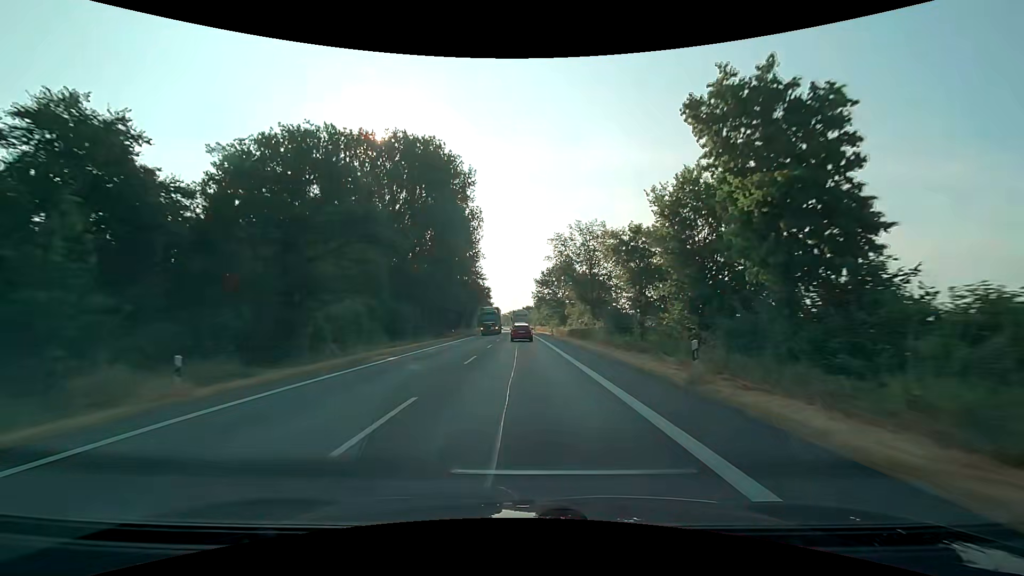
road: primary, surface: asphalt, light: Day
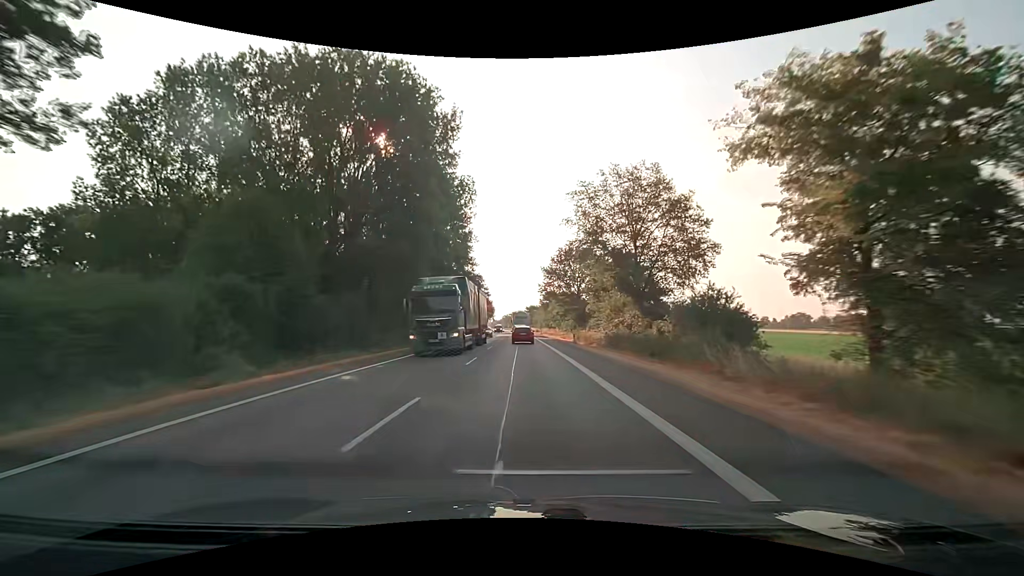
(-0.1, +23.8) m; -1°
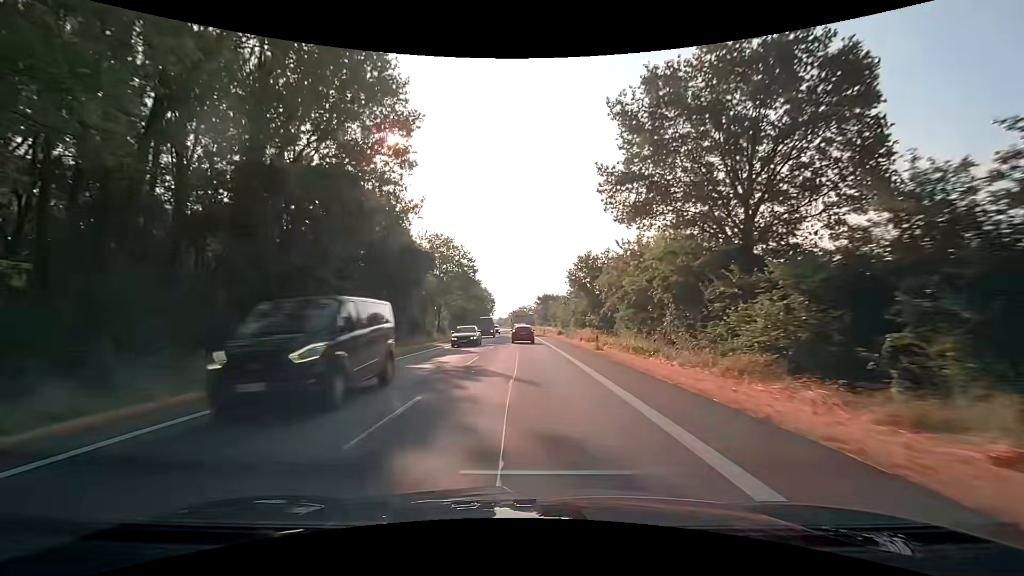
(-0.3, +60.2) m; -1°
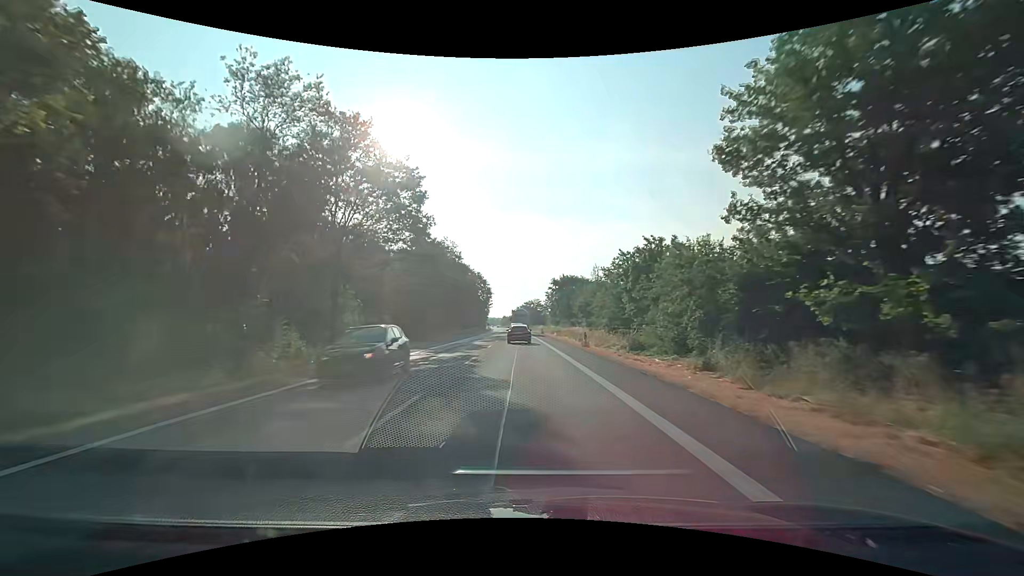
(-0.2, +47.9) m; -1°
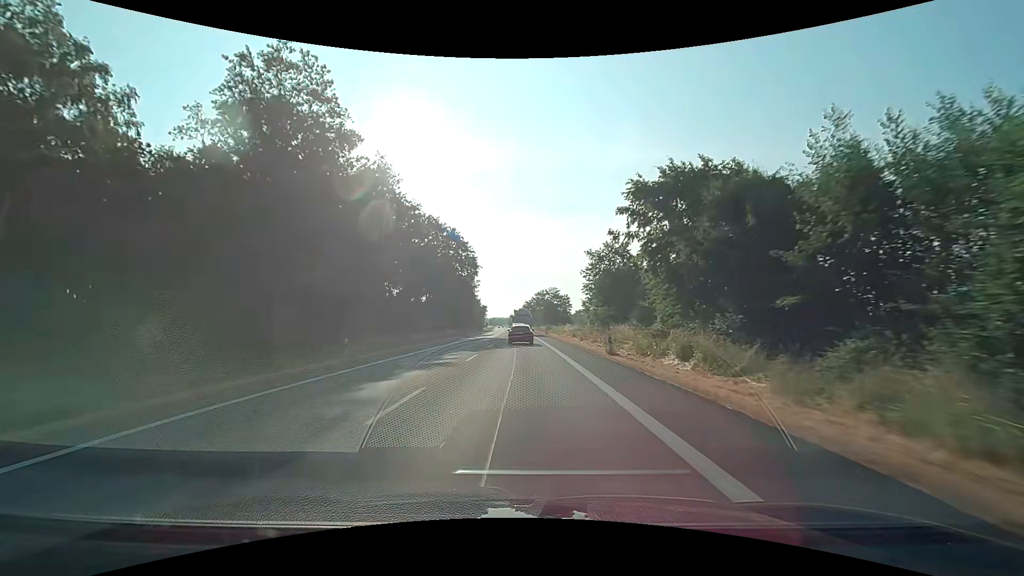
(-0.5, +59.0) m; -1°
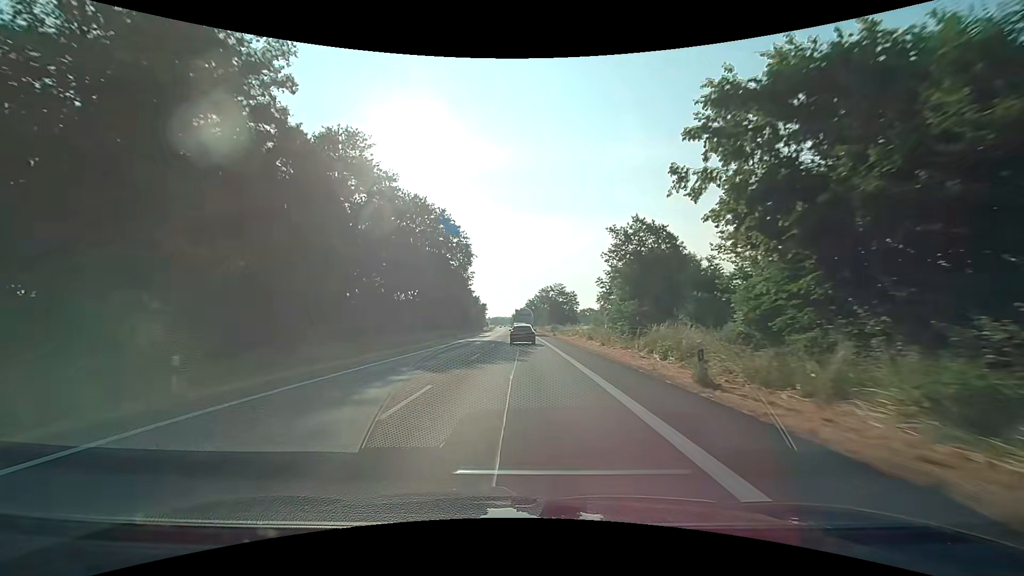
(0.0, +11.6) m; 0°
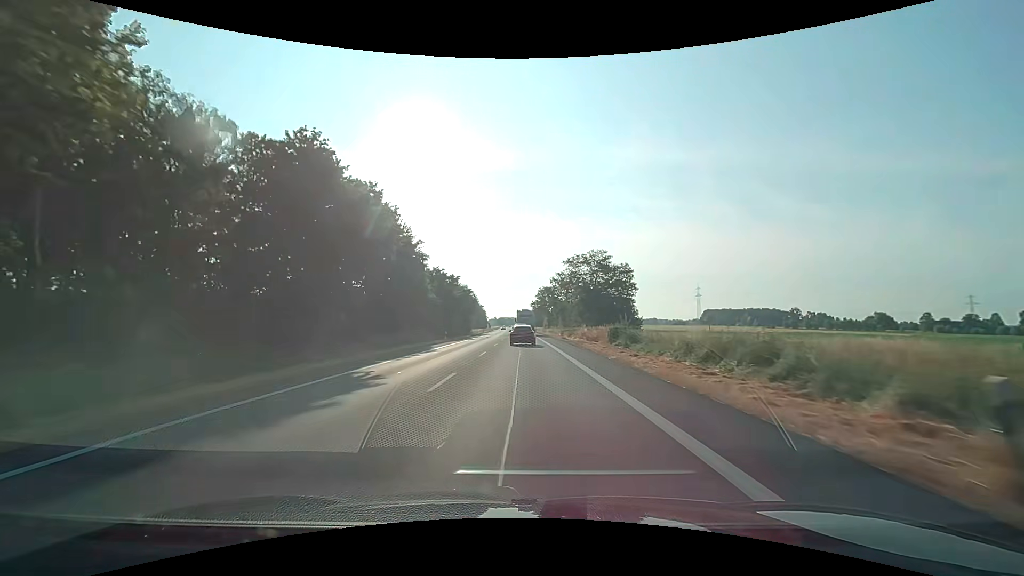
(-0.4, +57.1) m; -1°
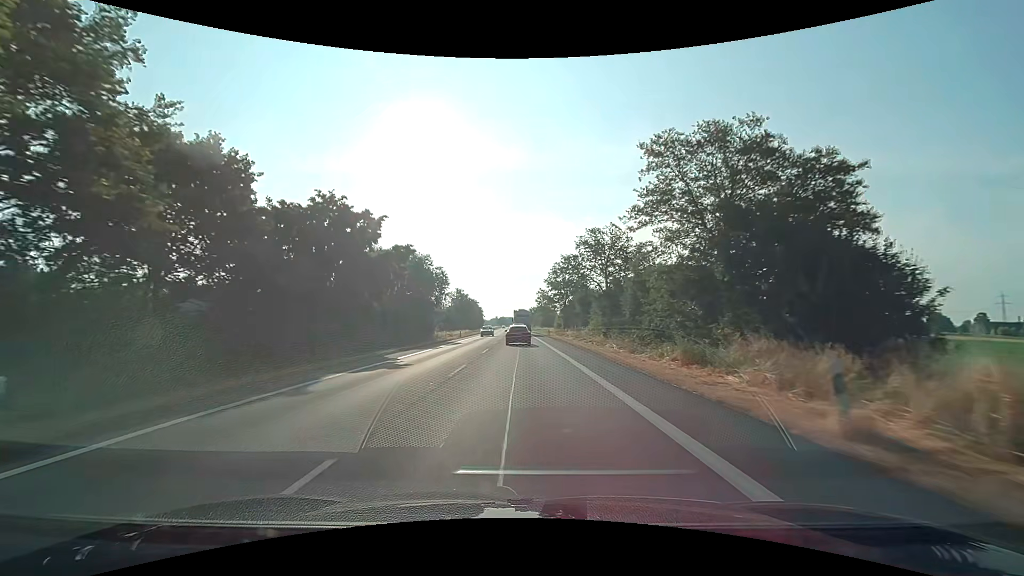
(-0.2, +45.2) m; 0°
(0, +10) (0, +20) (0, +30) (0, +40) (0, +50) (0, +60) (-1, +70) (-1, +80) (-1, +90) (-1, +100) m
